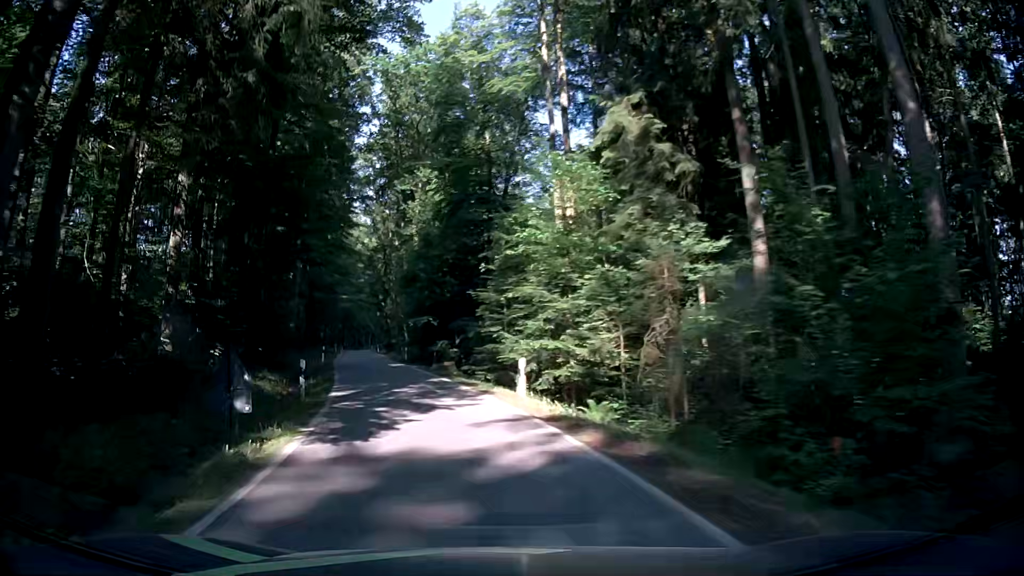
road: tertiary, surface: asphalt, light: Day
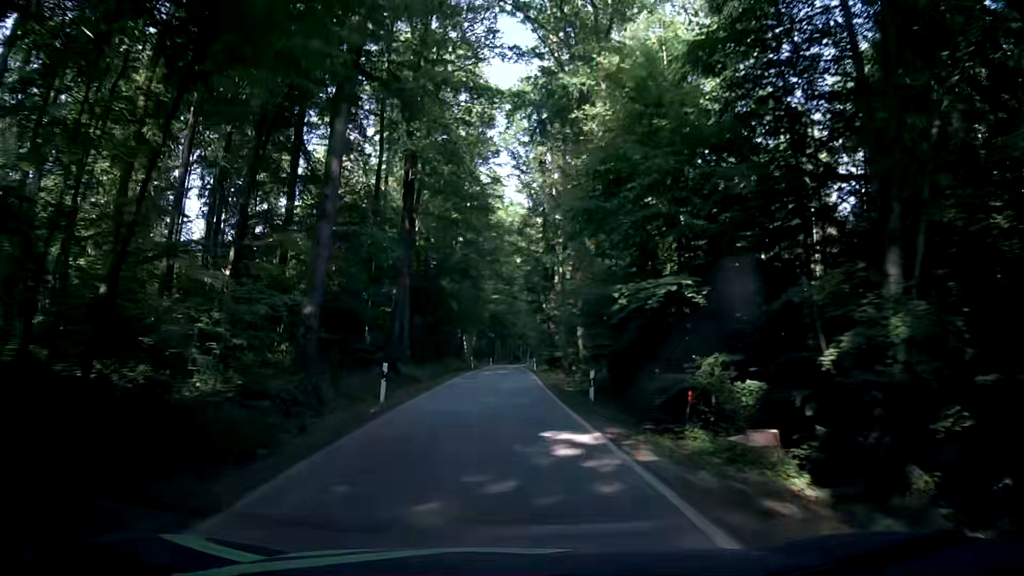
(-4.9, +26.7) m; -16°
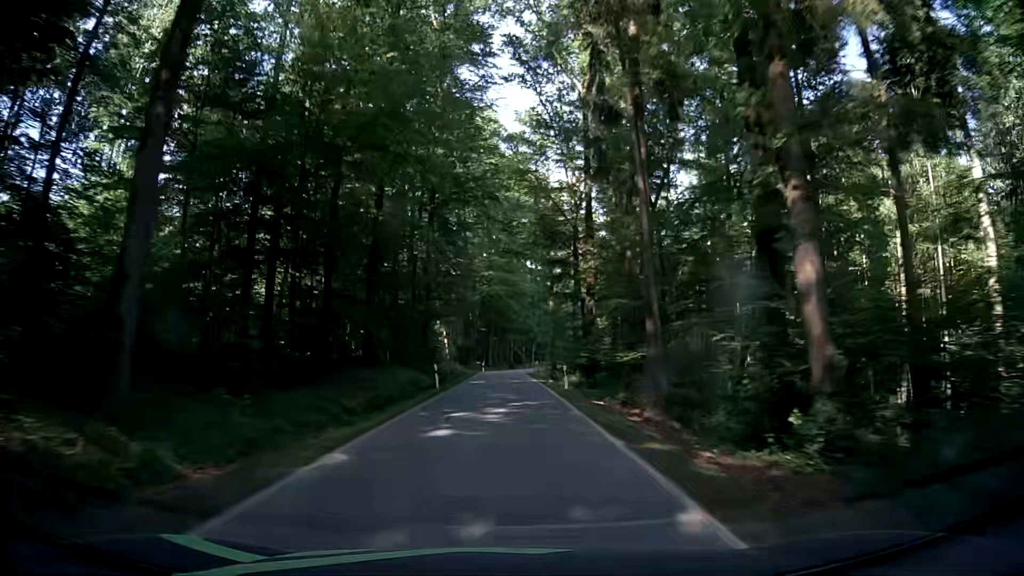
(-0.7, +29.9) m; -1°
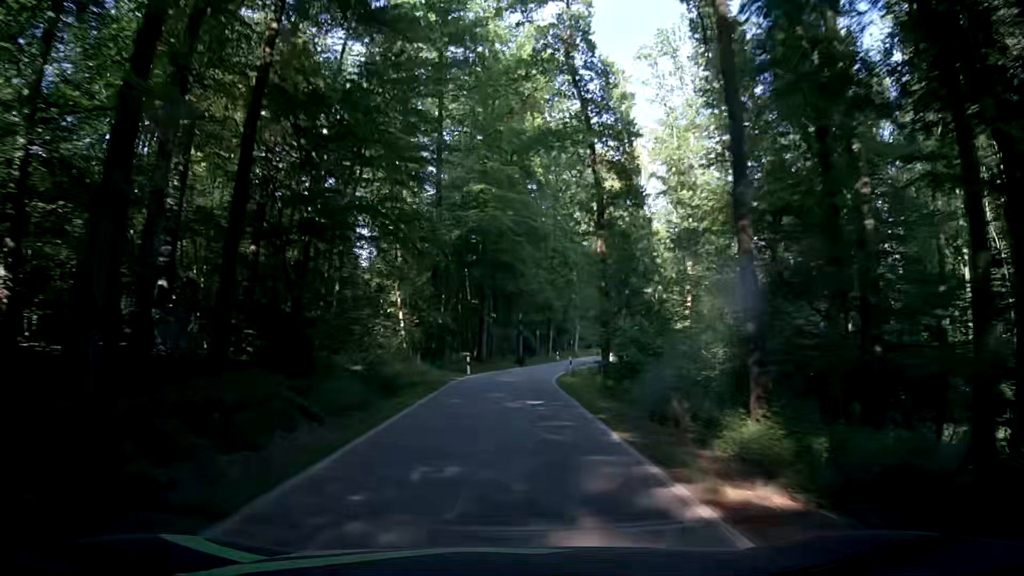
(-0.7, +32.0) m; -3°
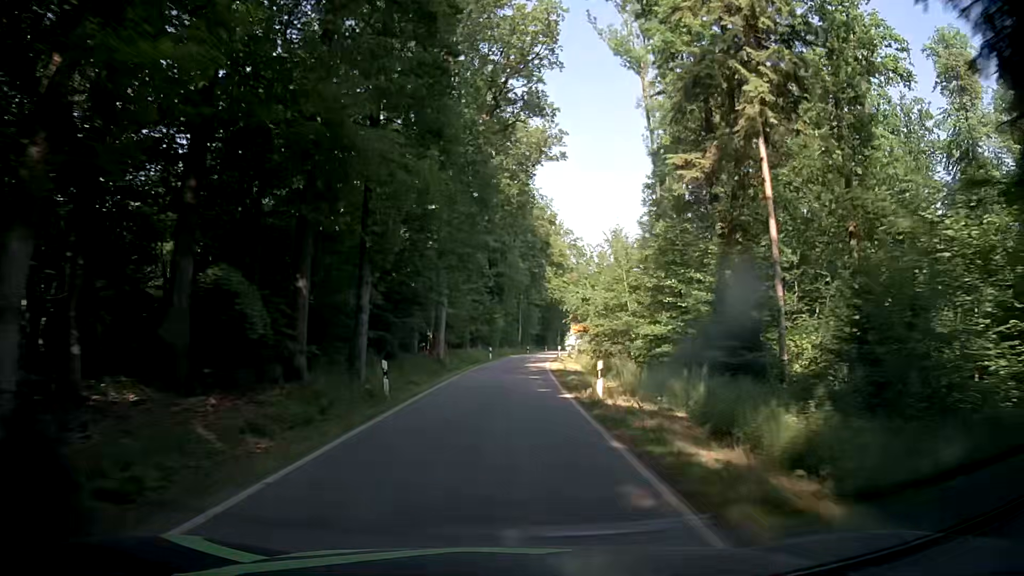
(+5.6, +51.6) m; +14°
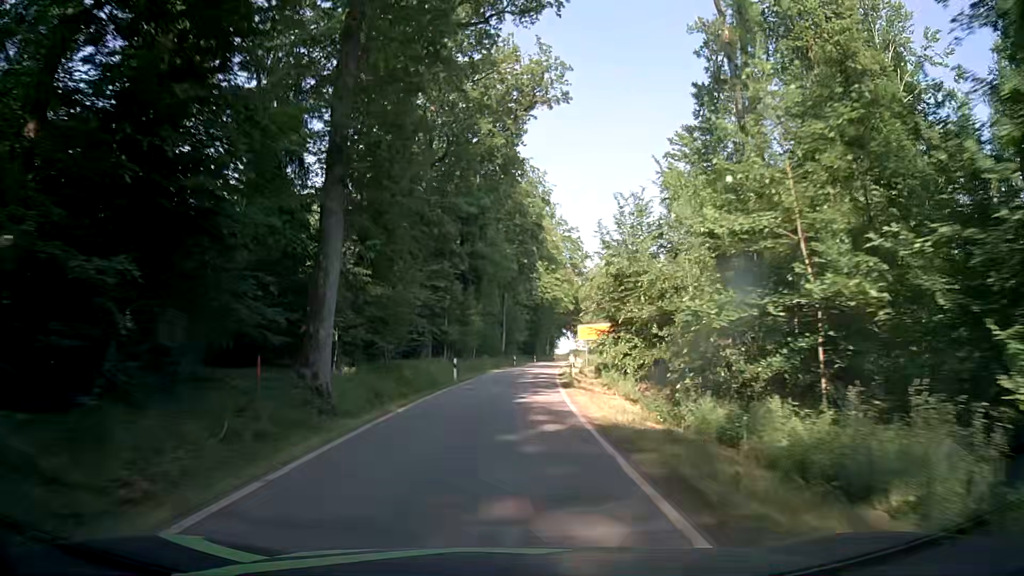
(0.0, +21.6) m; 0°
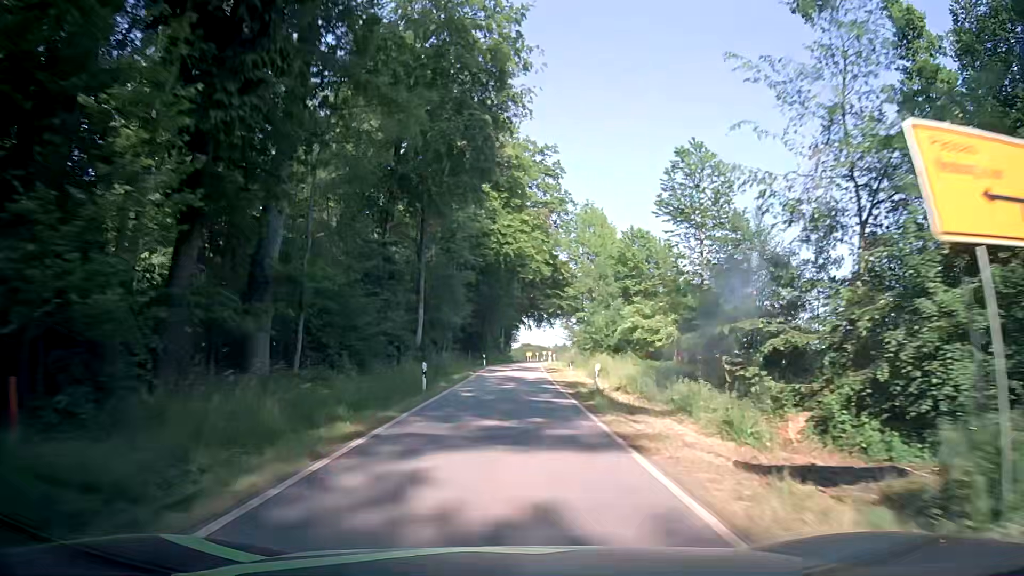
(+2.4, +45.4) m; +5°
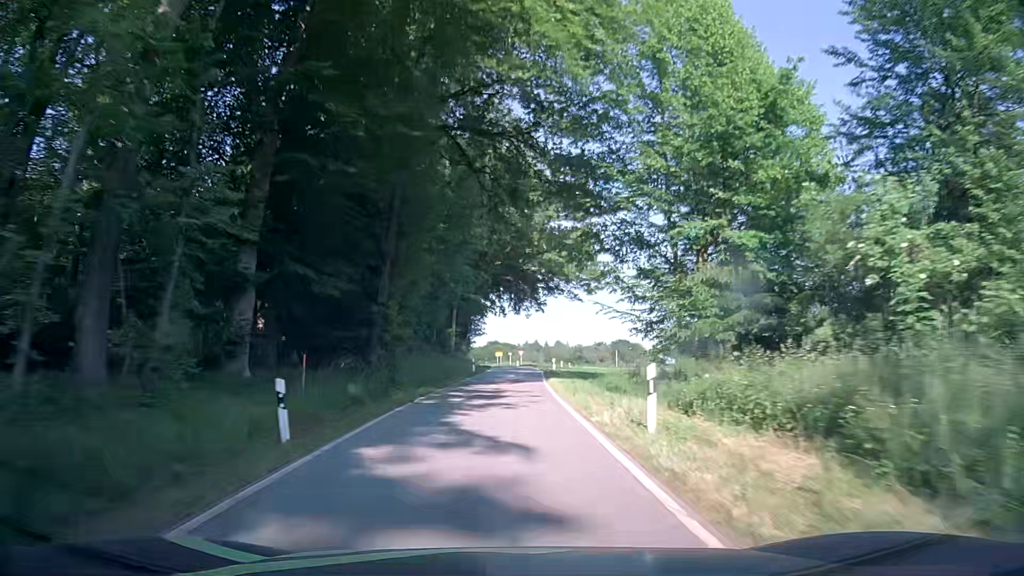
(+1.1, +46.9) m; +3°
(0, +10) (0, +20) (0, +30) (+1, +40) (+1, +50) (+1, +60) (+1, +70) (+1, +80) (0, +90) (0, +100) m
